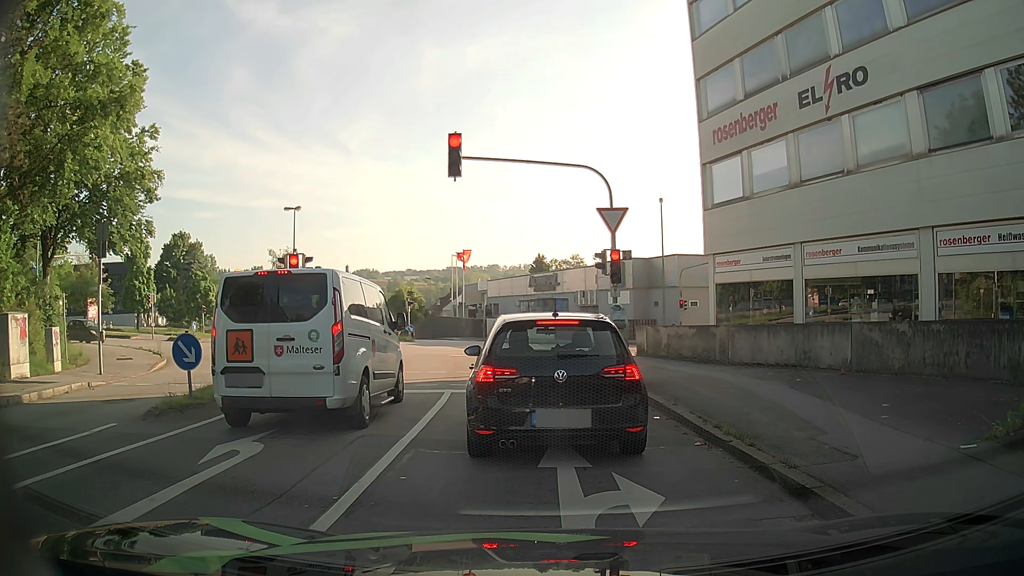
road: tertiary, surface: asphalt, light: Day
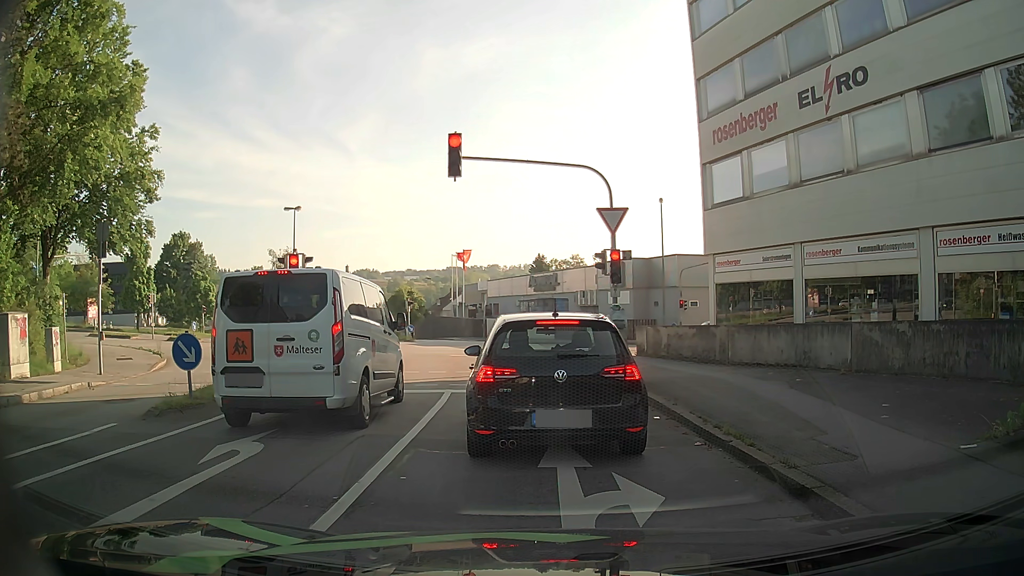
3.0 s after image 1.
(0.0, 0.0) m; 0°
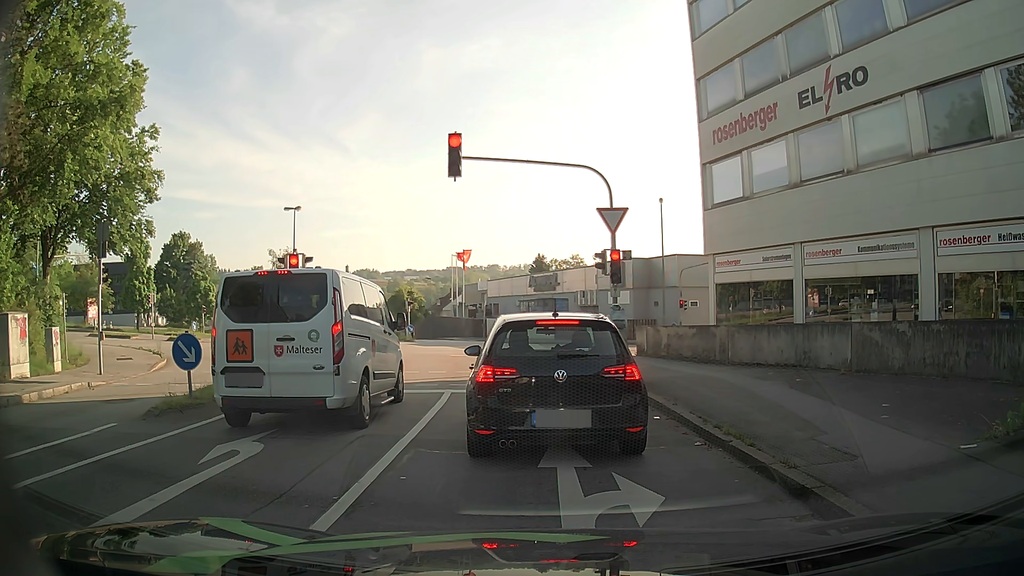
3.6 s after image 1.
(0.0, 0.0) m; 0°
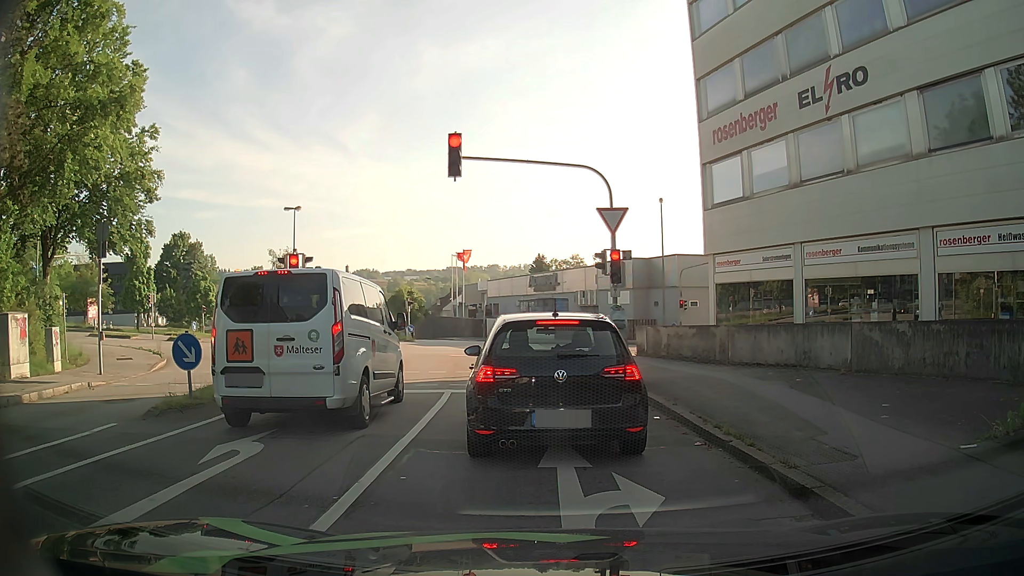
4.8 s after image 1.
(0.0, 0.0) m; 0°
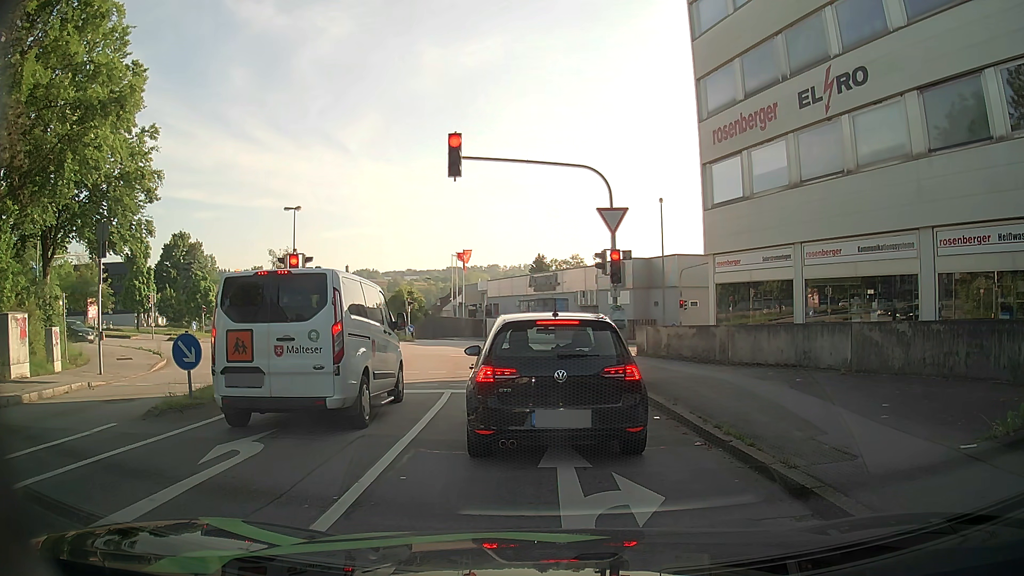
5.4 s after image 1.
(0.0, 0.0) m; 0°
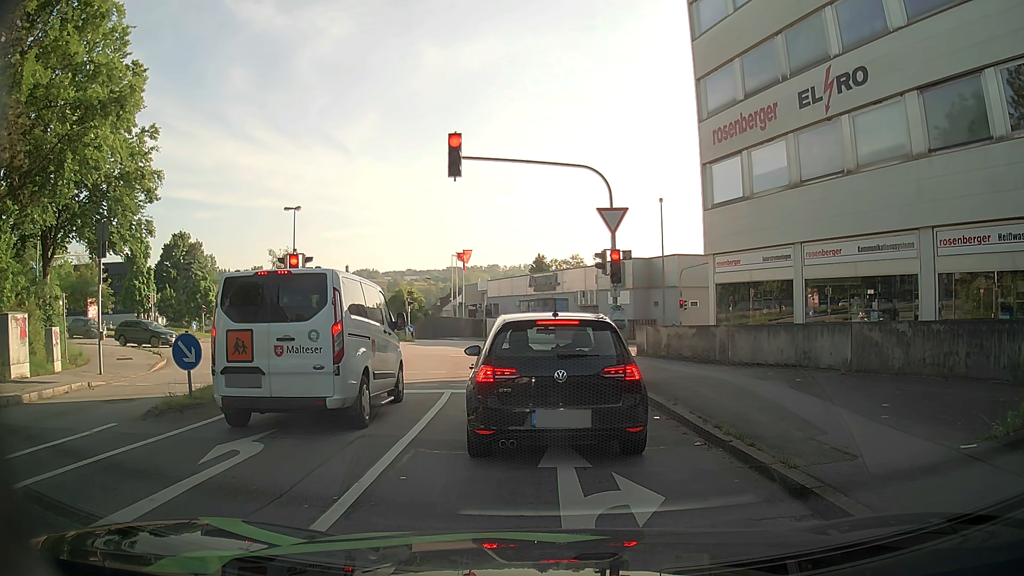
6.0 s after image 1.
(0.0, 0.0) m; 0°
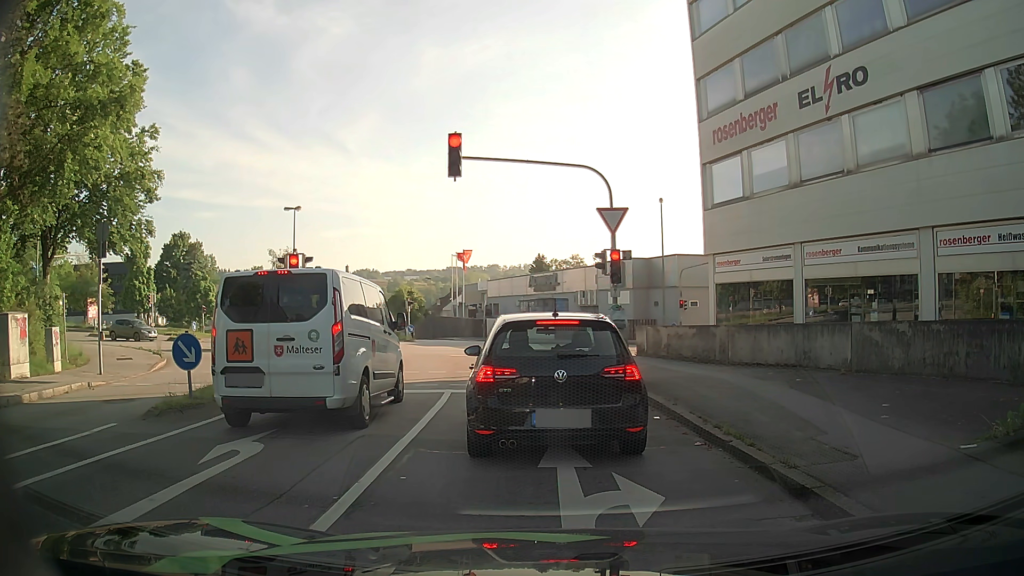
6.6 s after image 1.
(0.0, 0.0) m; 0°
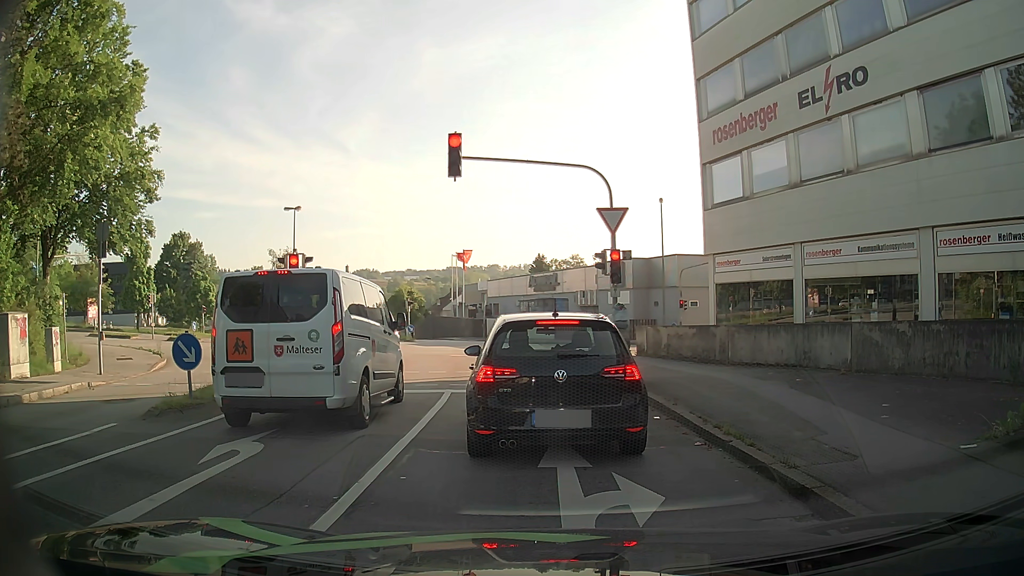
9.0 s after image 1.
(0.0, 0.0) m; 0°
